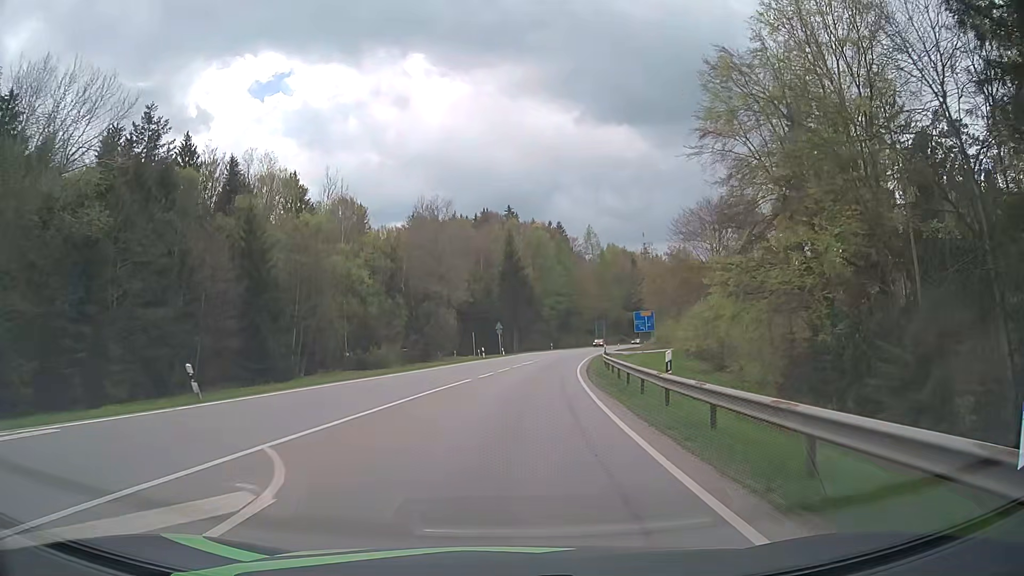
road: secondary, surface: asphalt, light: Day
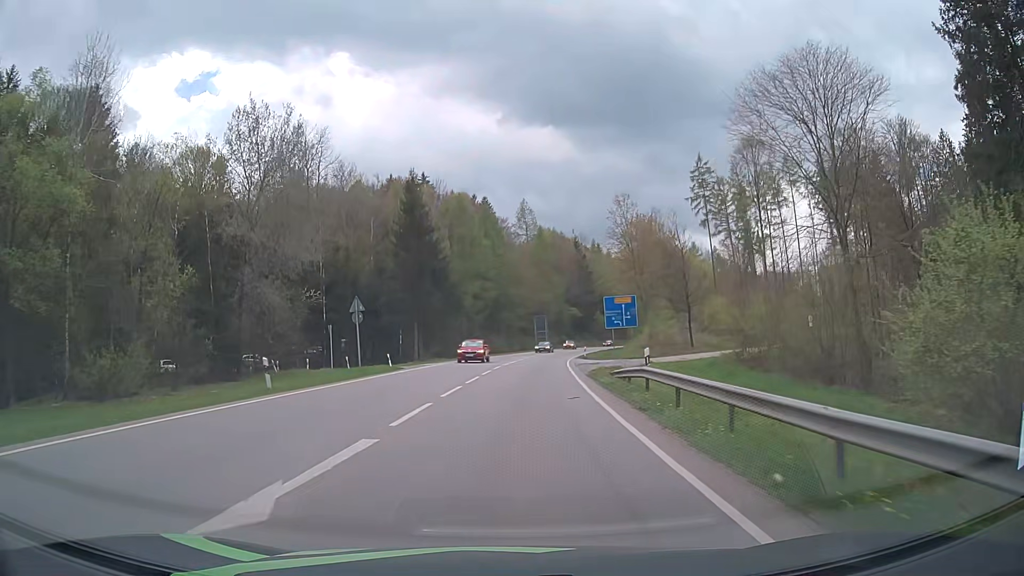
(+2.6, +41.1) m; +7°
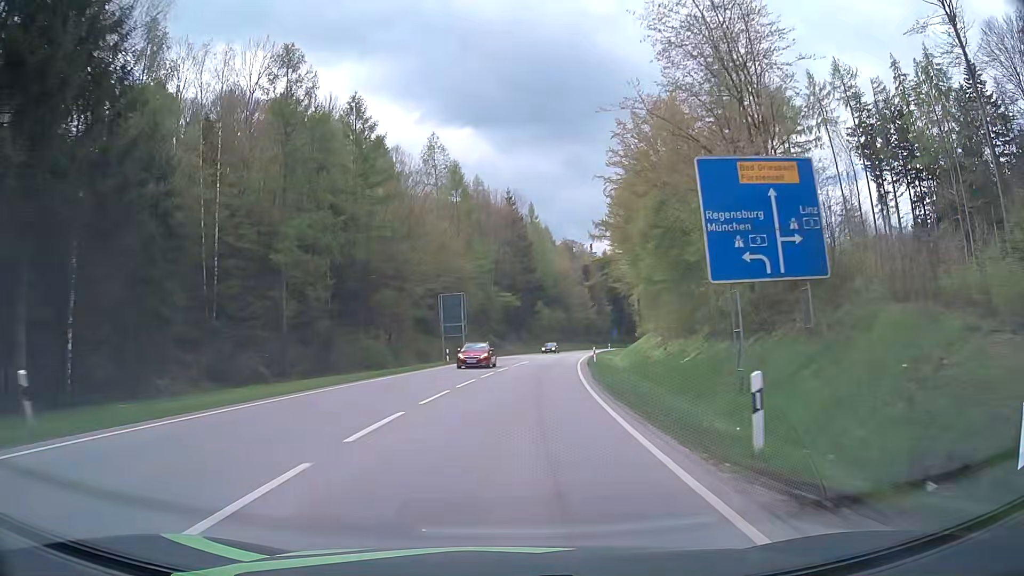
(+3.2, +55.8) m; +7°
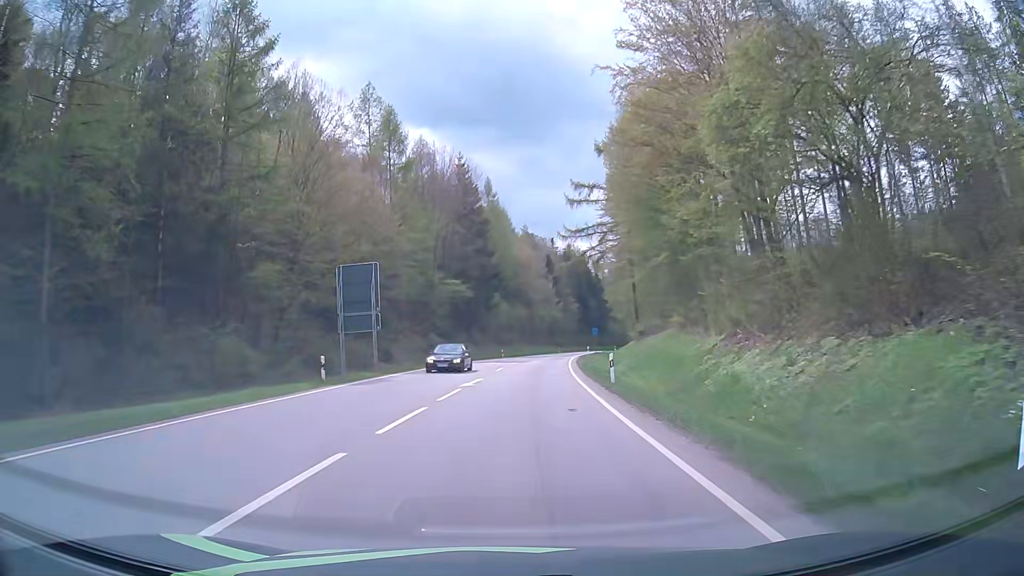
(+0.8, +23.1) m; +4°
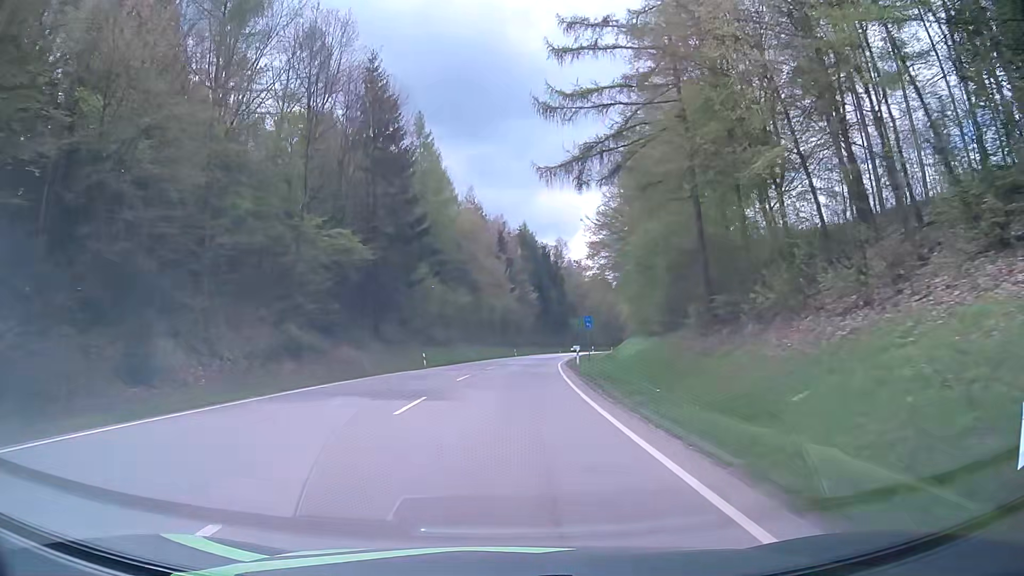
(+1.4, +34.0) m; +4°
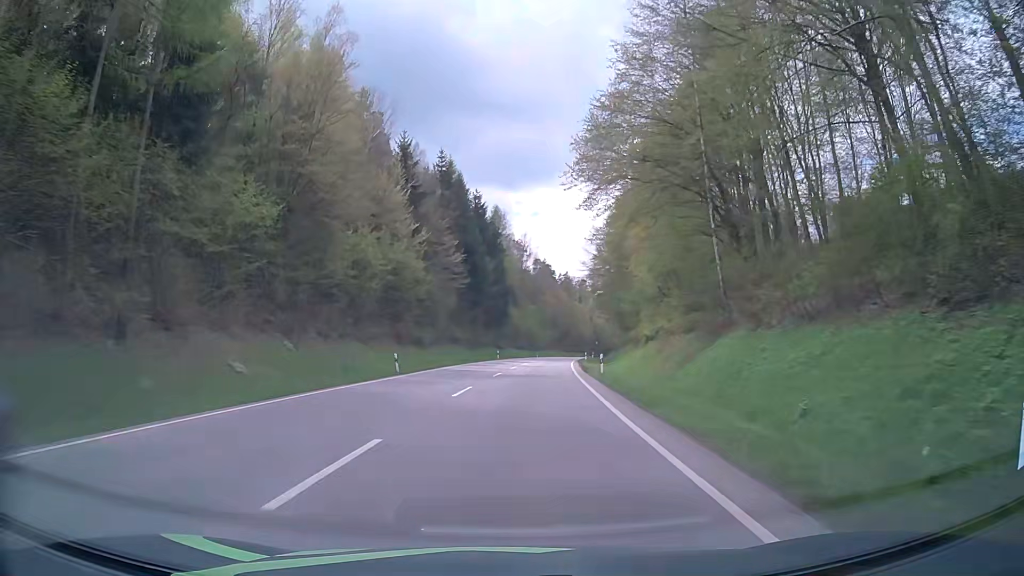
(+3.1, +55.3) m; +6°
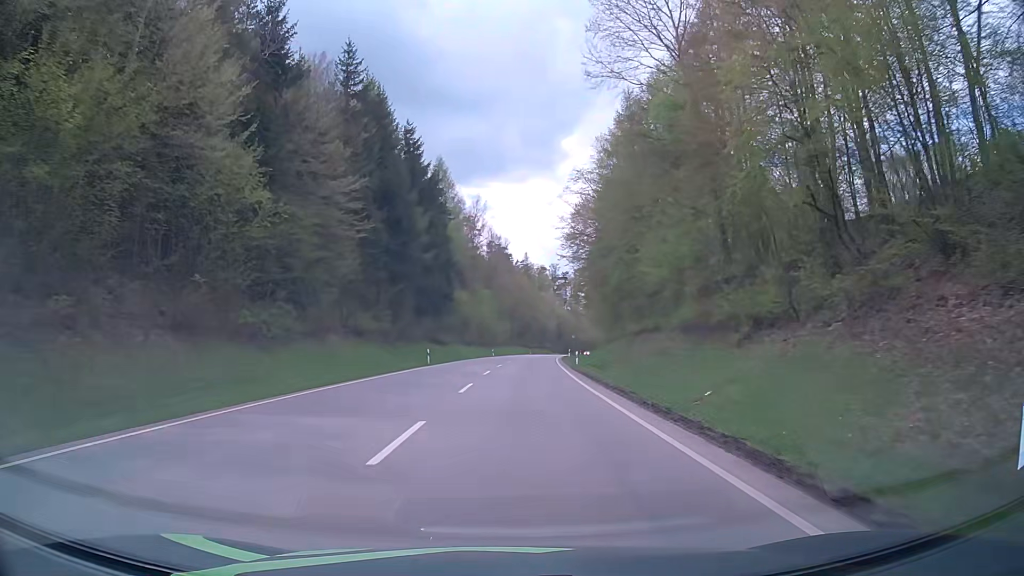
(+1.0, +33.0) m; +4°
